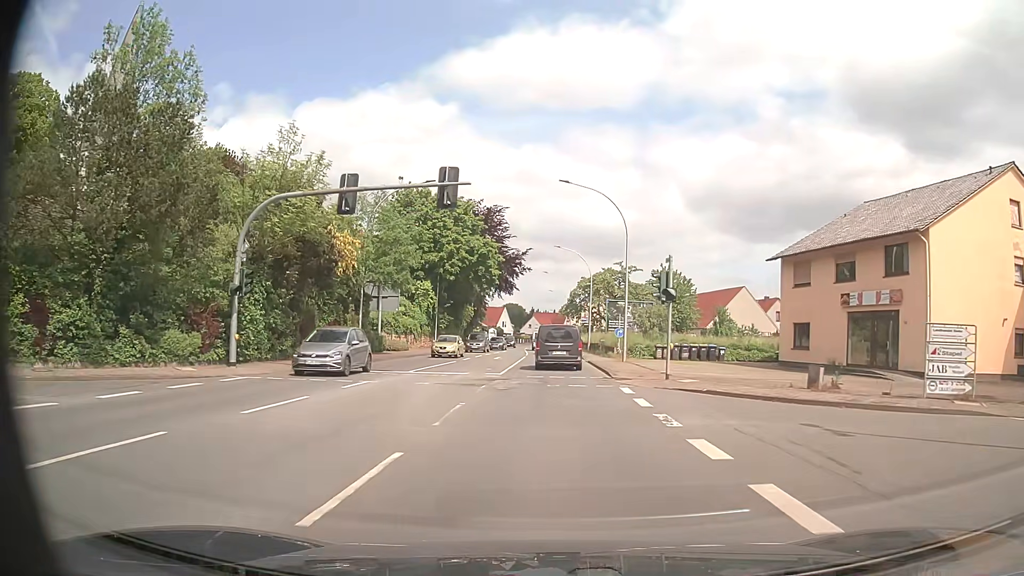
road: primary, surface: asphalt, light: Day
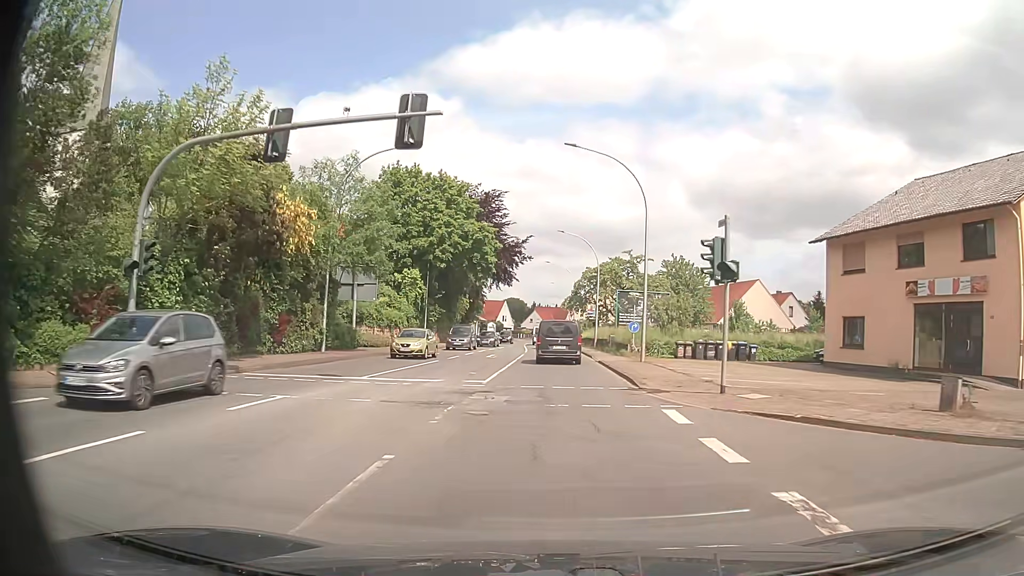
(0.0, +6.6) m; 0°
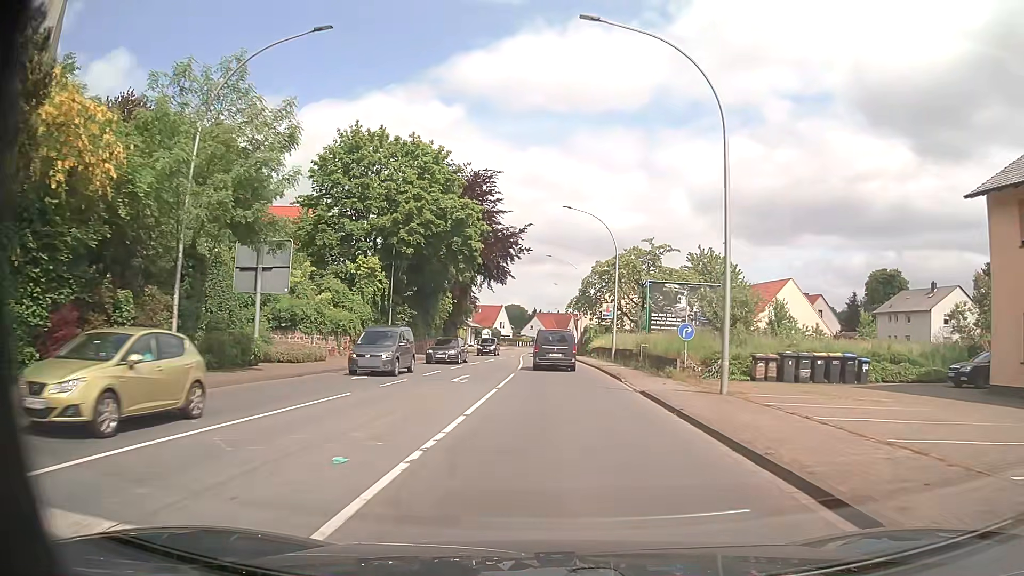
(-0.1, +13.9) m; -1°
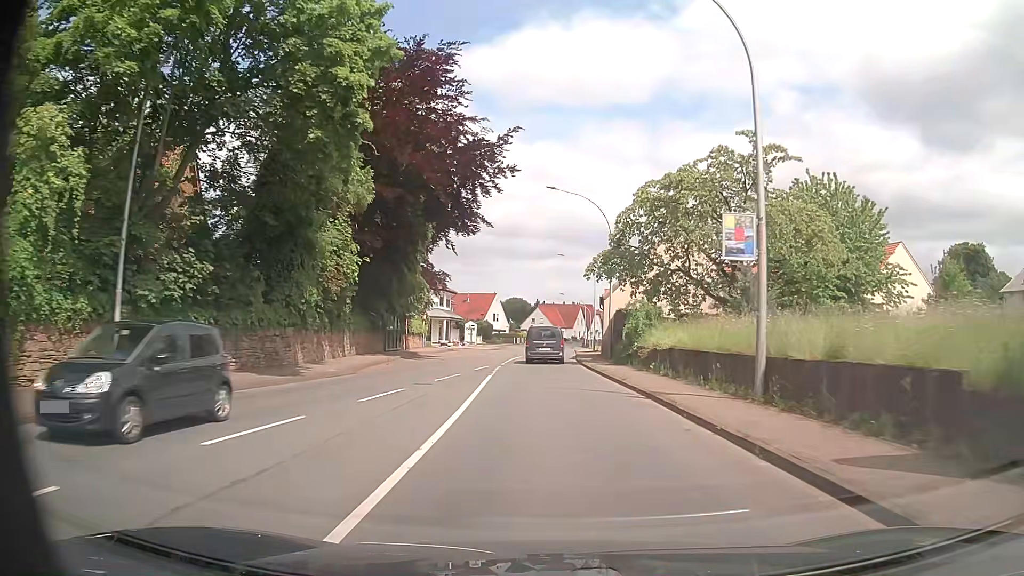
(+0.1, +29.6) m; 0°
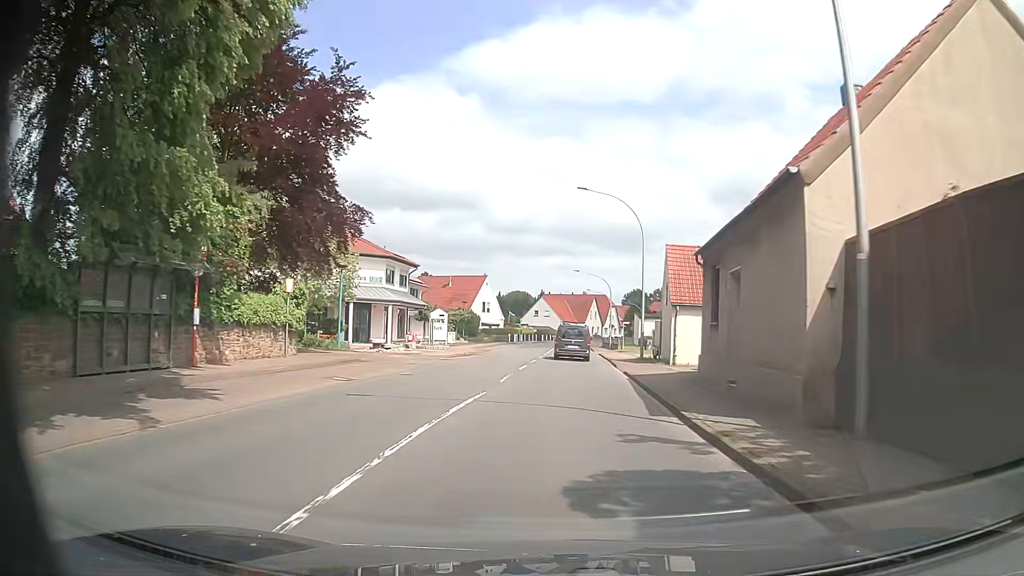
(-0.6, +30.8) m; -1°
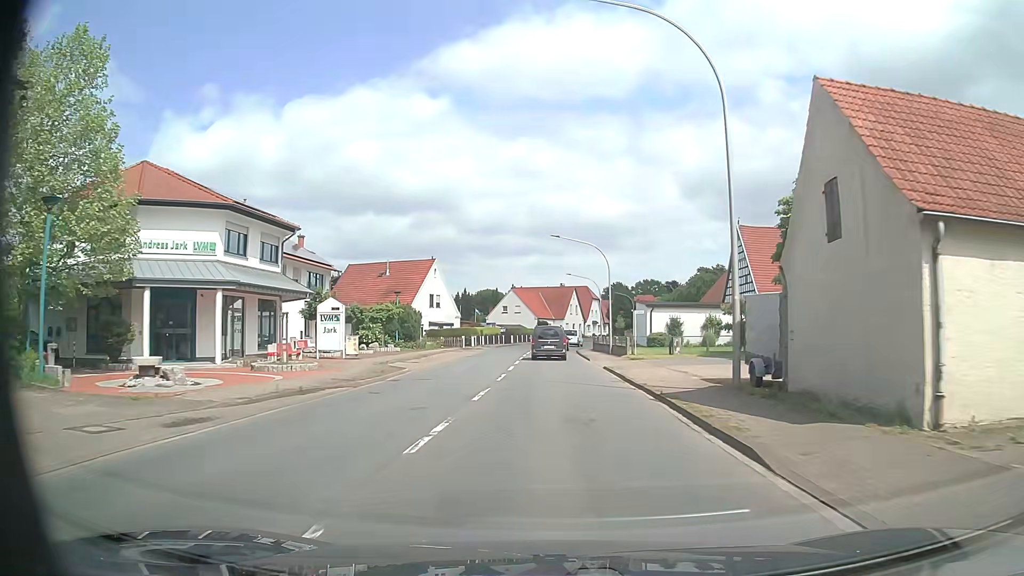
(+0.6, +23.5) m; +3°
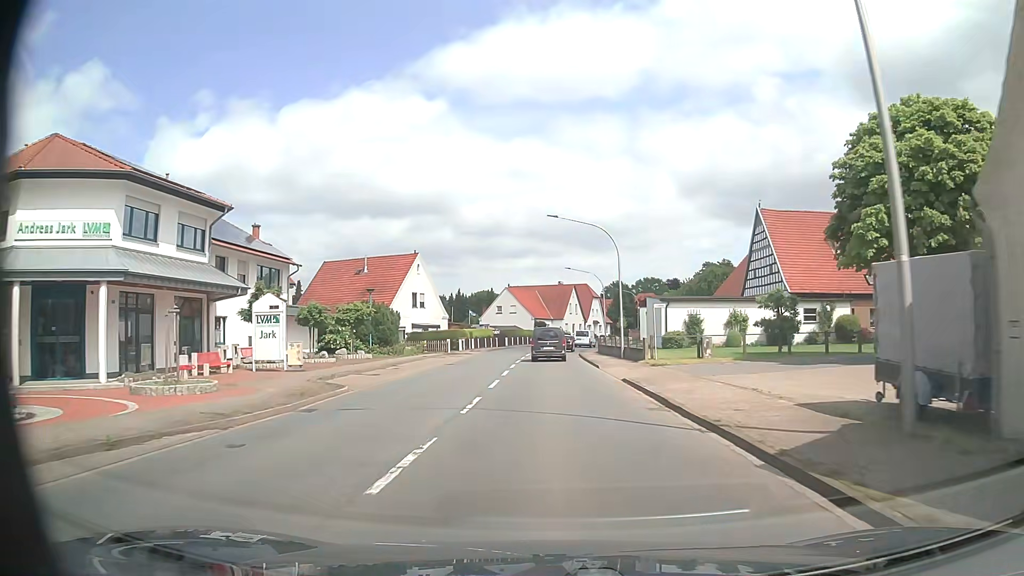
(0.0, +7.9) m; 0°
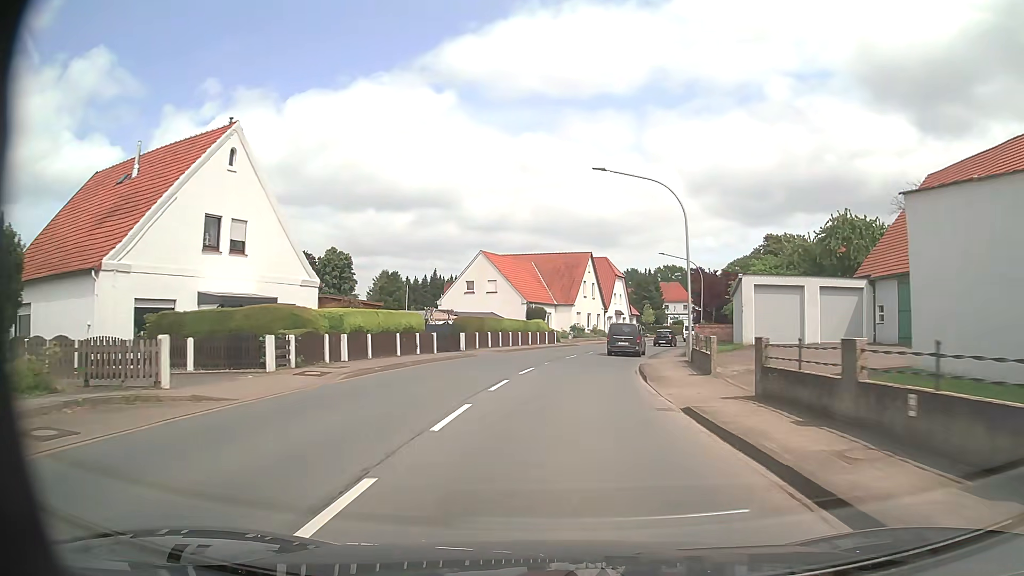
(-0.2, +39.5) m; 0°
(0, +10) (+1, +20) (+2, +30) (+4, +40) (+6, +49) (+9, +59) (+12, +68) (+16, +78) (+20, +87) (+23, +96) m
